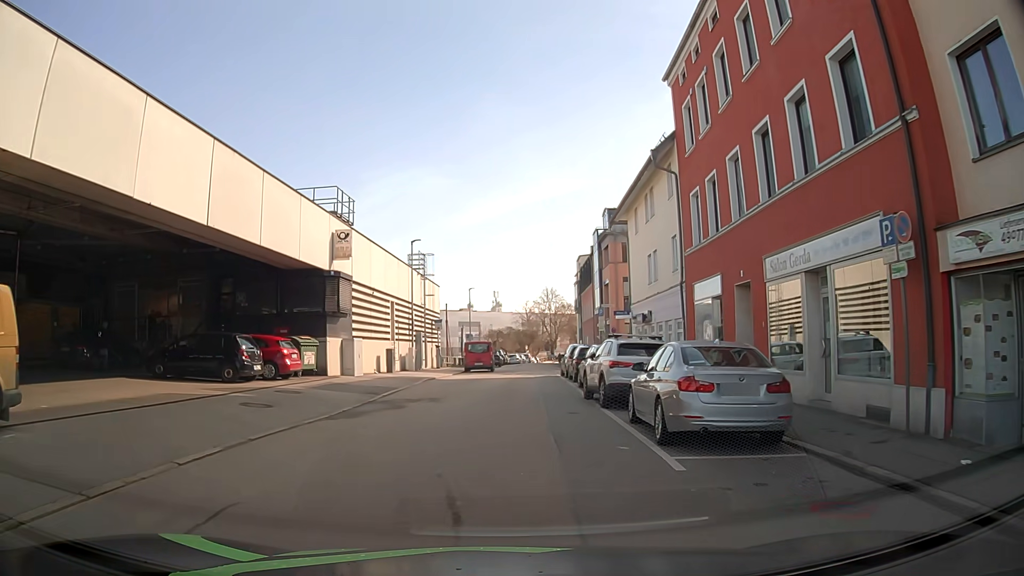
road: residential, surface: asphalt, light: Day
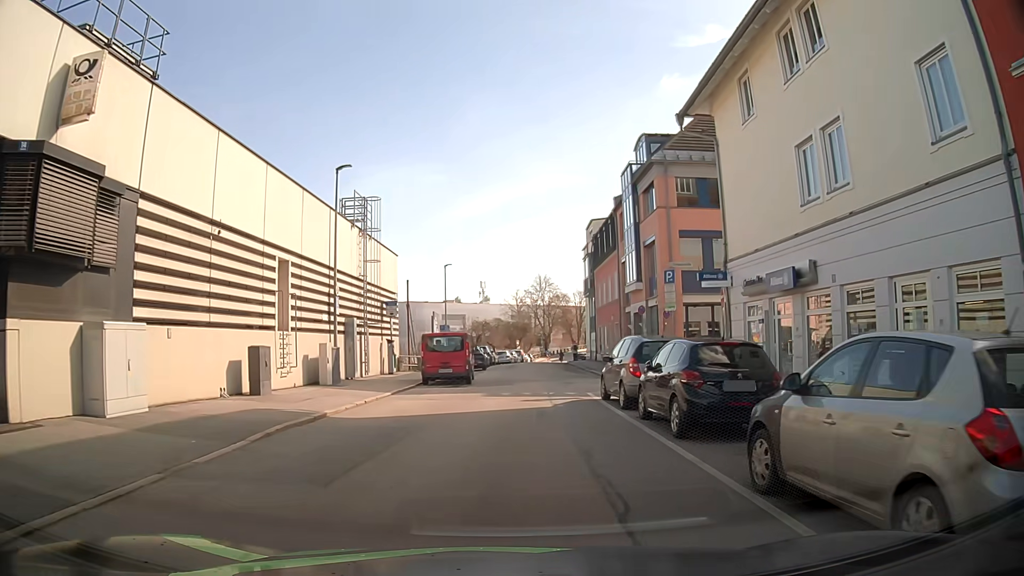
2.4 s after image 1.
(-0.3, +17.4) m; 0°
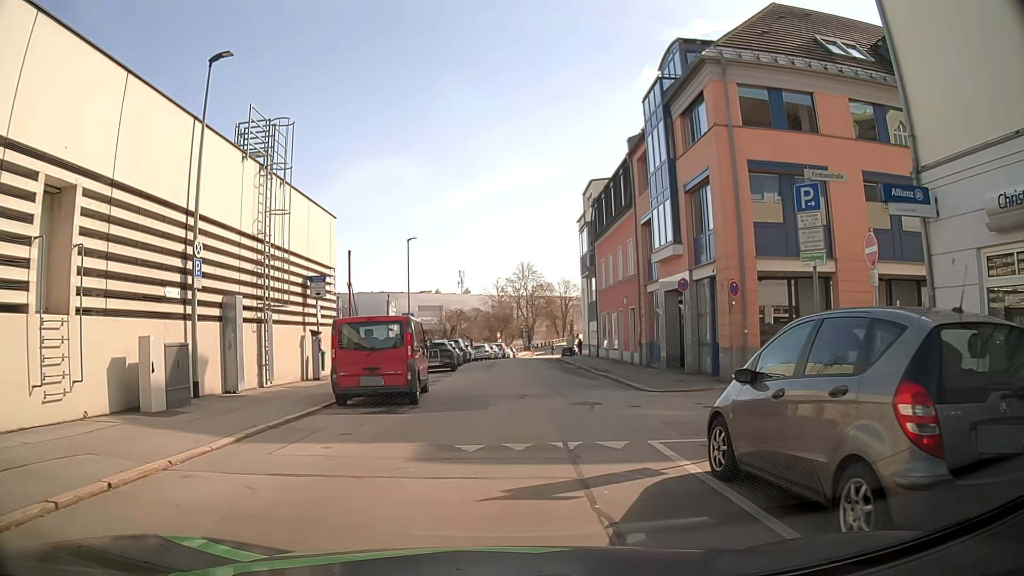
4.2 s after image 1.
(+0.1, +10.3) m; +1°
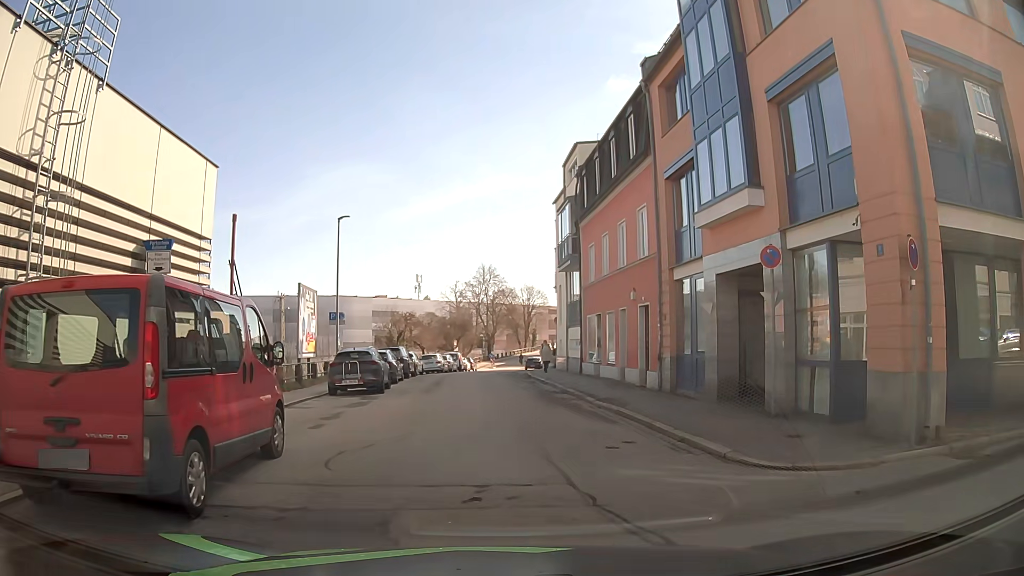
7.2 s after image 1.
(+0.2, +9.6) m; +1°
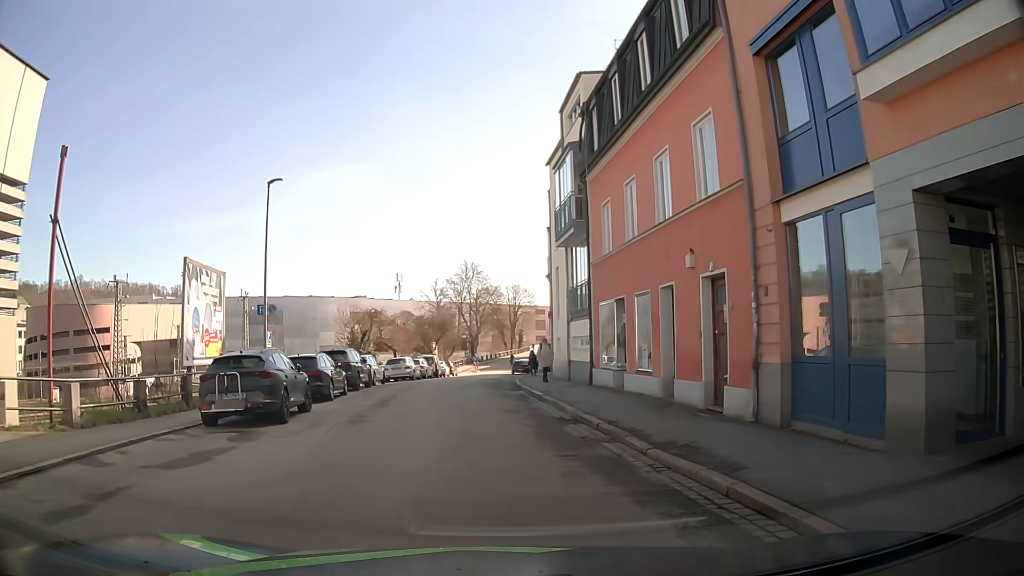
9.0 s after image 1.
(+0.7, +8.8) m; +4°
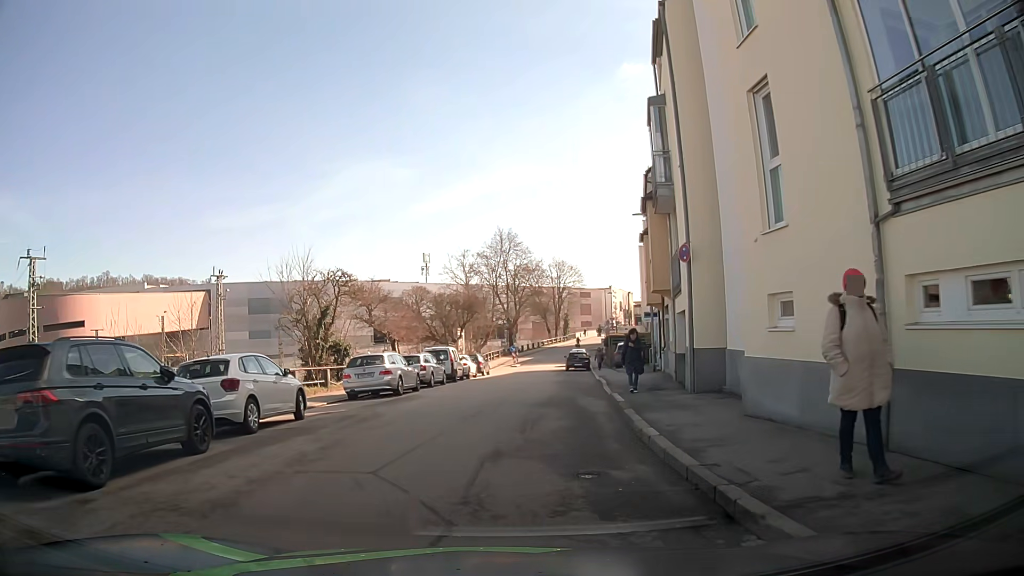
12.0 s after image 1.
(-0.9, +19.5) m; -2°
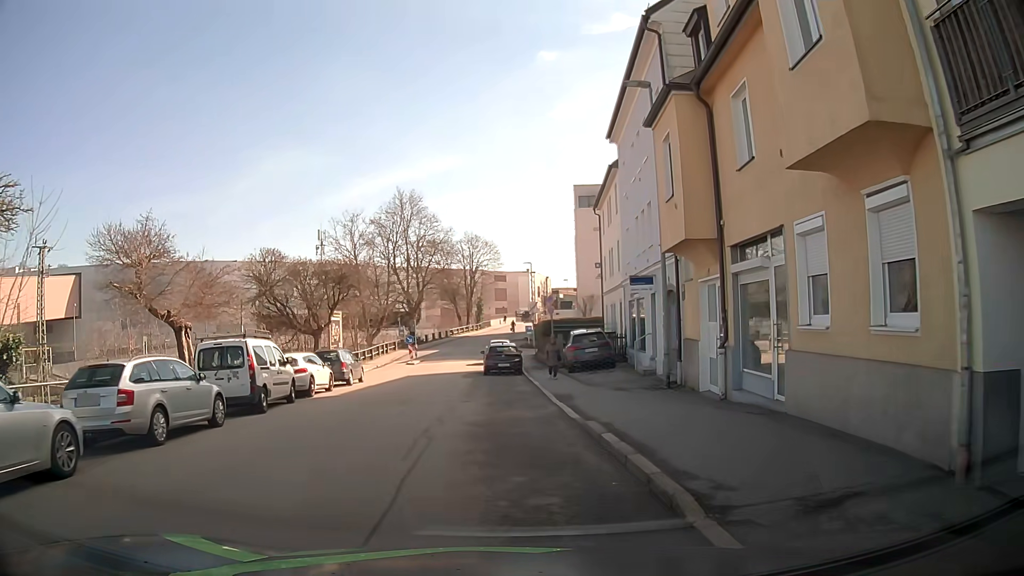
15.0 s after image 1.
(+0.6, +17.5) m; +6°
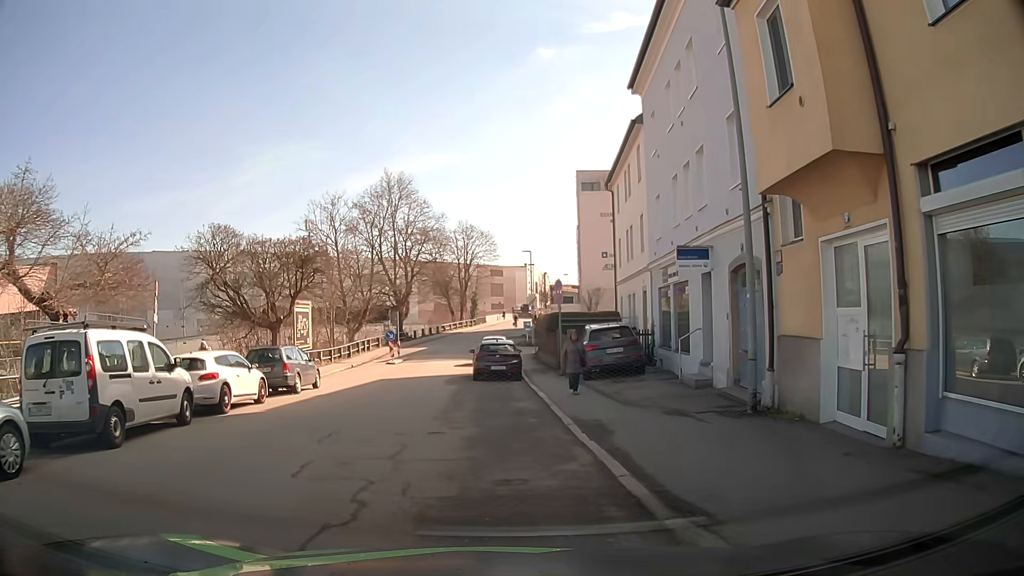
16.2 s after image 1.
(+0.1, +6.5) m; -1°
